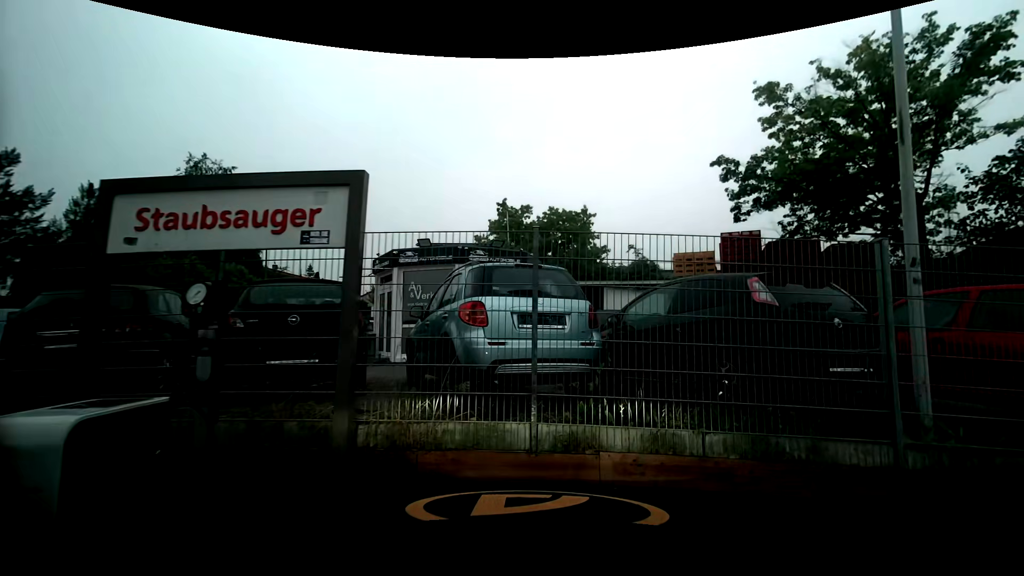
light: Day
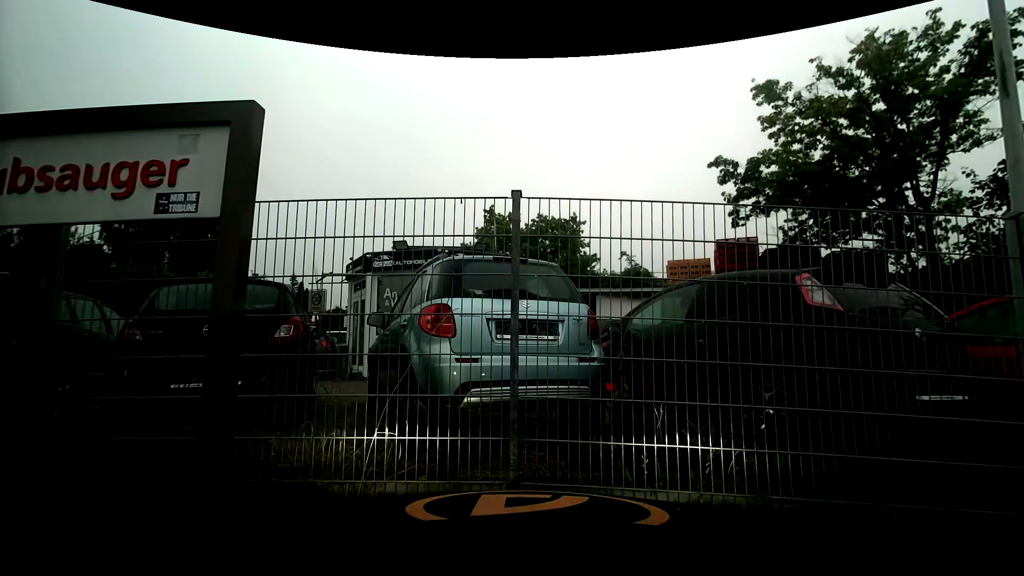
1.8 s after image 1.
(0.0, +1.2) m; +2°
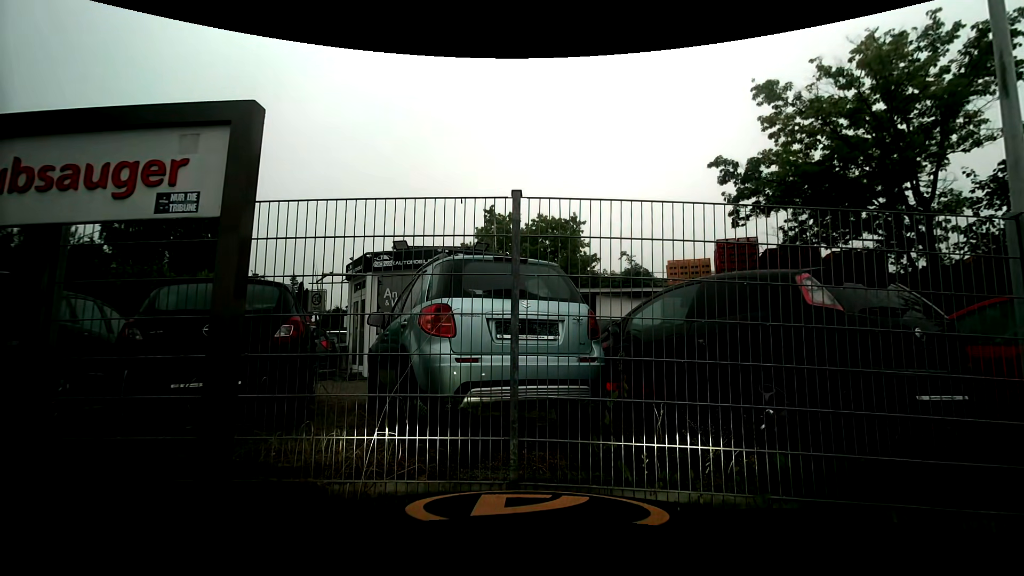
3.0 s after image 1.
(0.0, 0.0) m; 0°
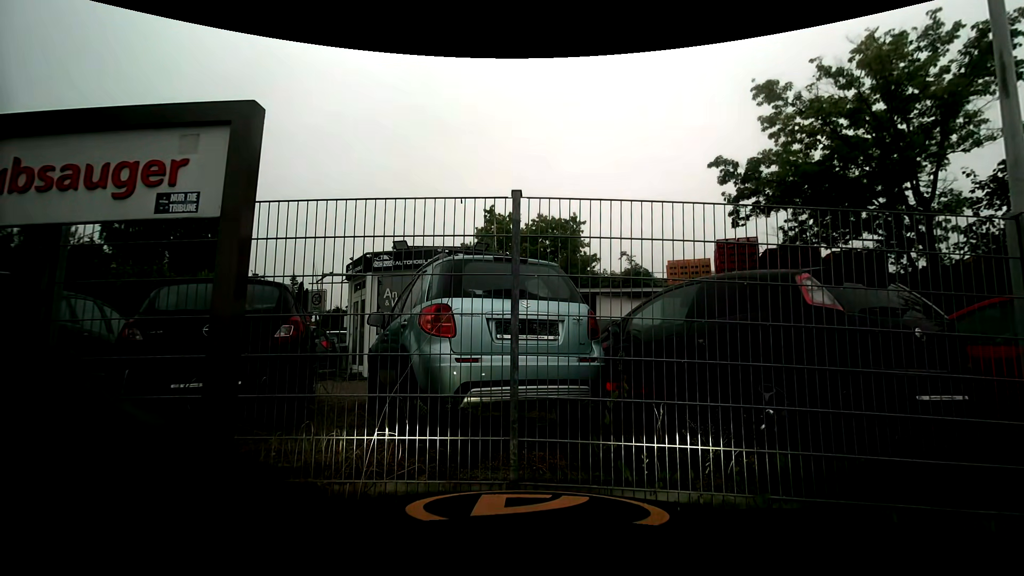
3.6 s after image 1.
(0.0, 0.0) m; 0°
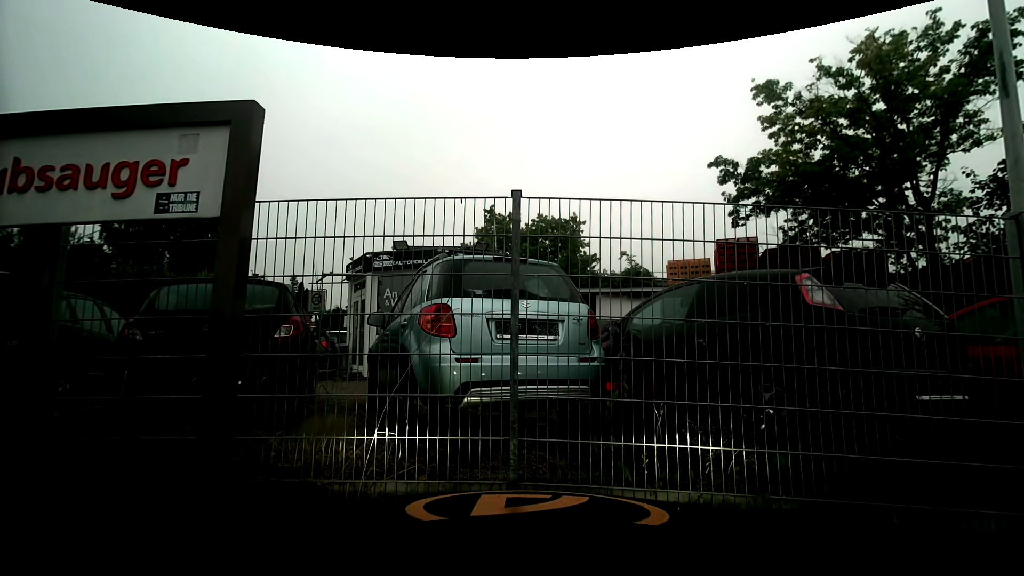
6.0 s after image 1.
(0.0, 0.0) m; 0°
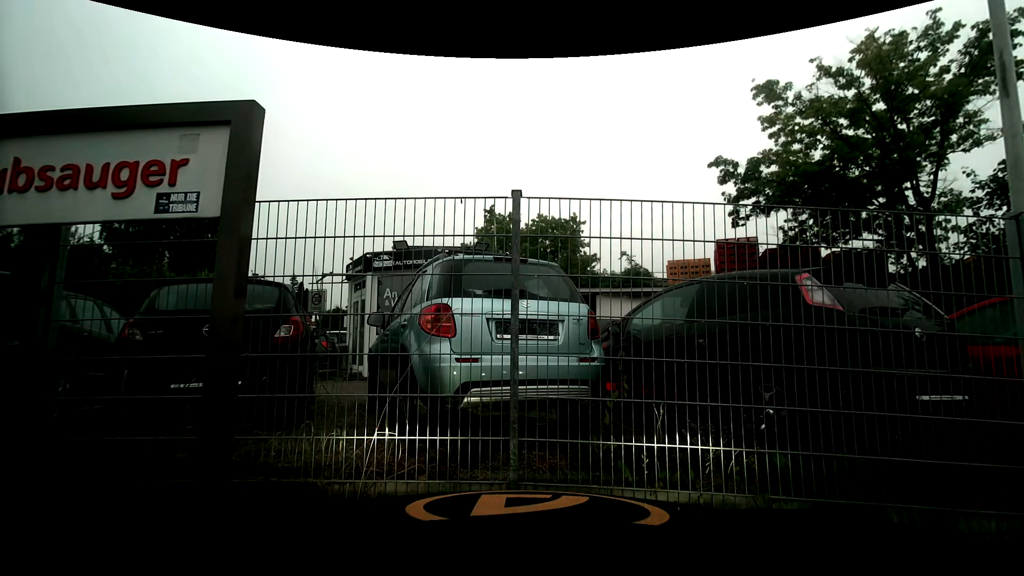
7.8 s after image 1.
(0.0, 0.0) m; 0°
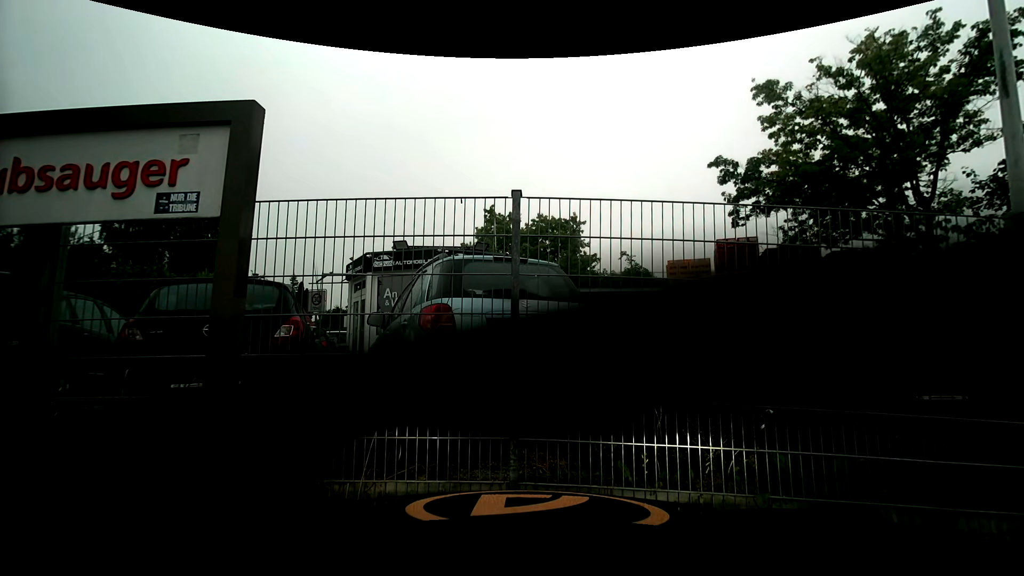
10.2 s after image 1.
(0.0, 0.0) m; 0°
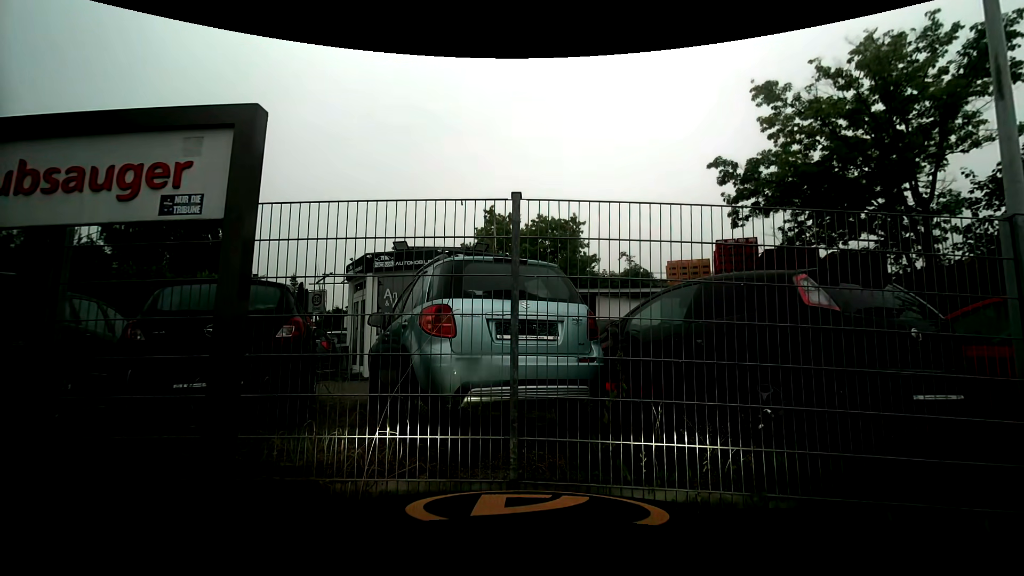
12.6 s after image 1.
(0.0, 0.0) m; 0°
